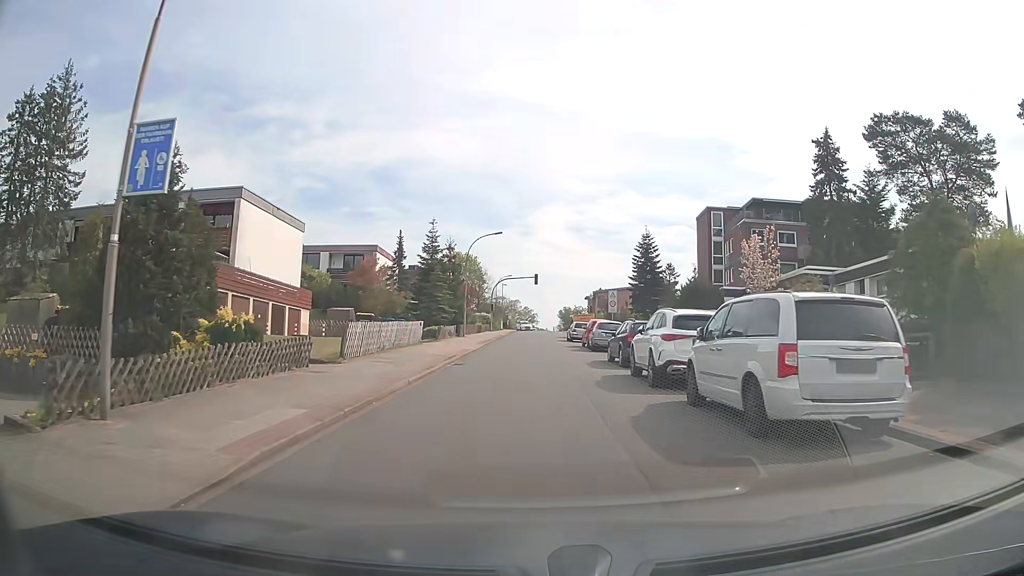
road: unclassified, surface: asphalt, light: Day
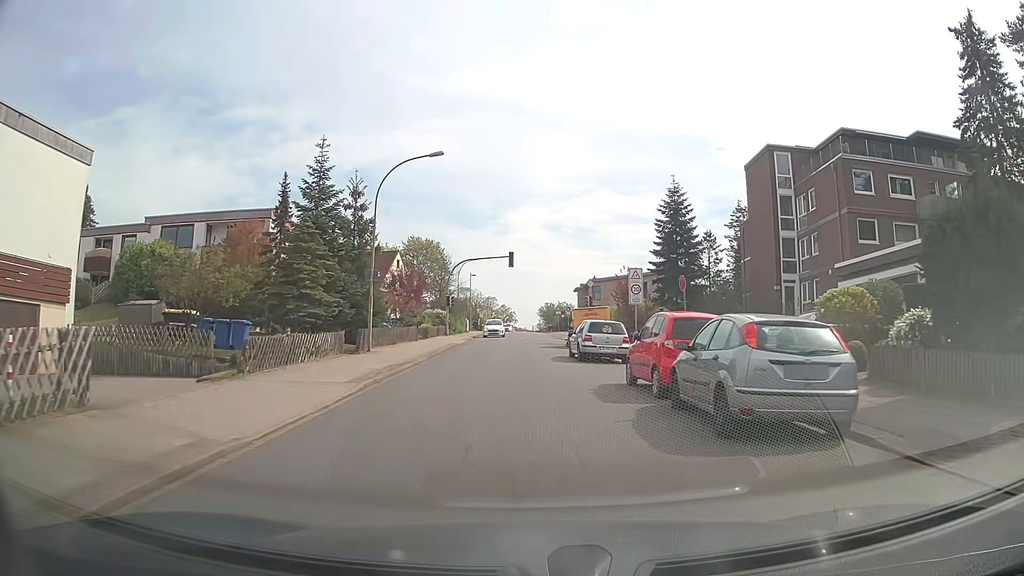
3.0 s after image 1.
(+0.4, +24.2) m; +2°
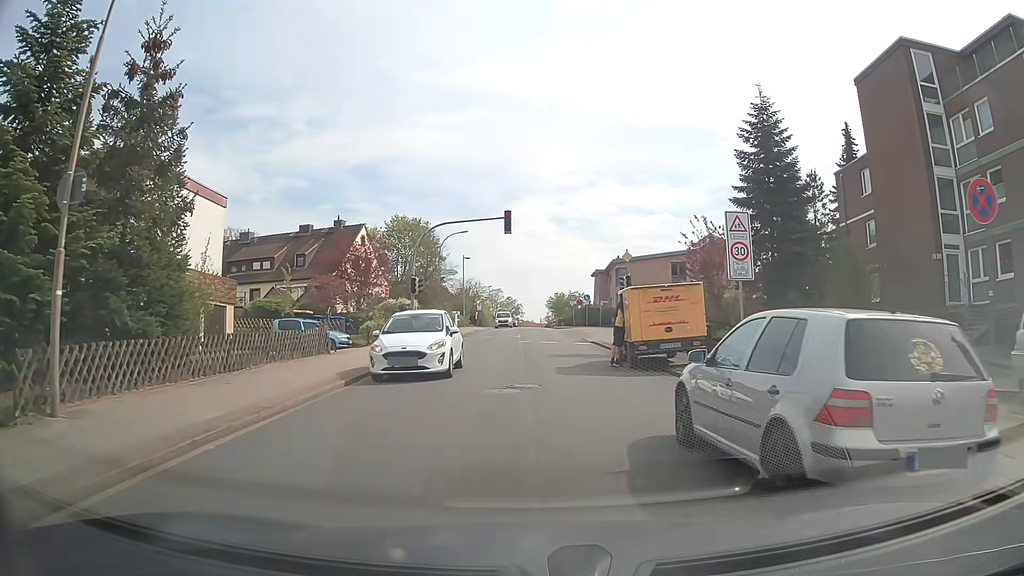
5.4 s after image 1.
(-0.1, +17.9) m; -1°
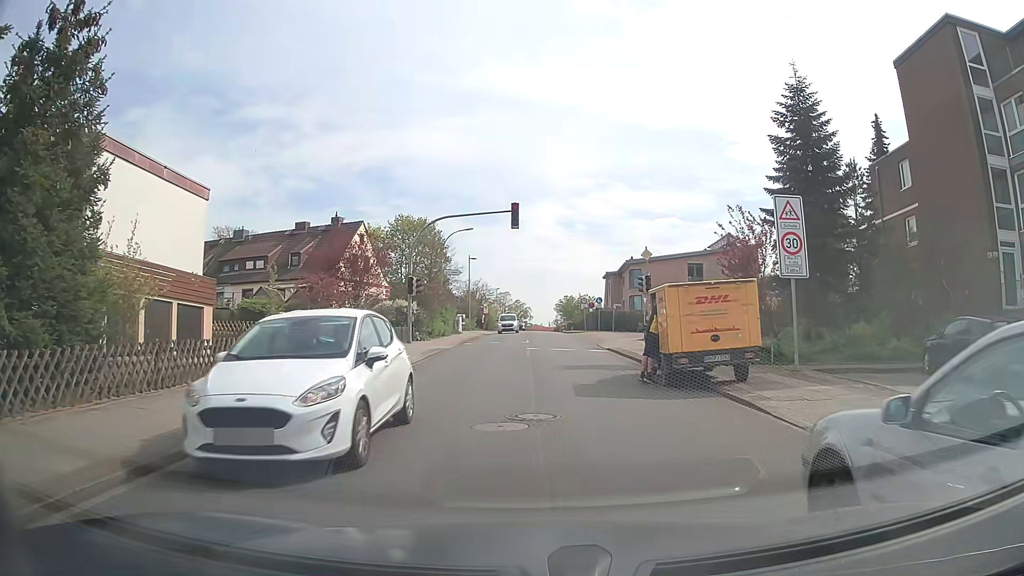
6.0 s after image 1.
(0.0, +3.3) m; -1°
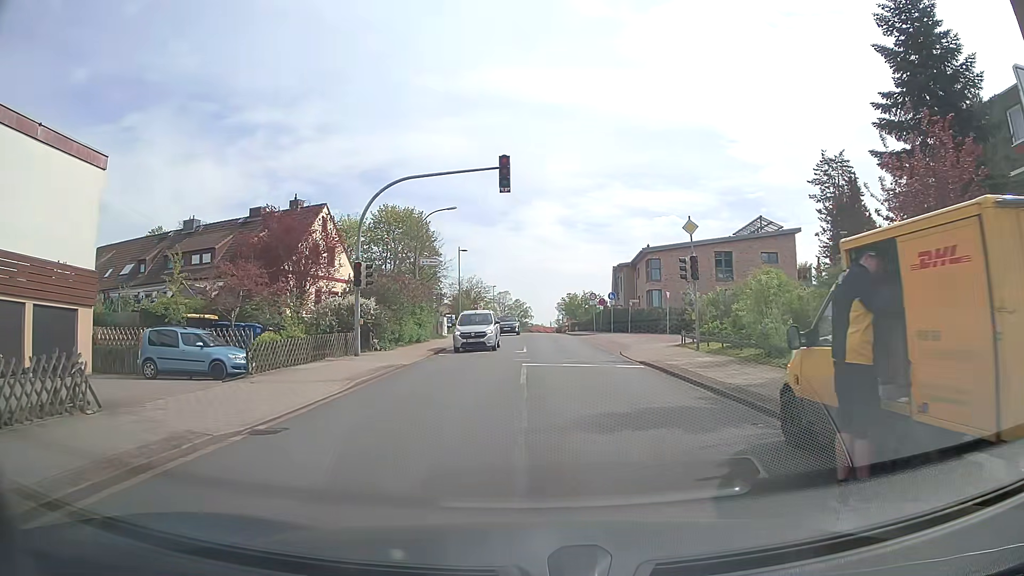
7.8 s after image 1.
(+0.1, +9.7) m; 0°
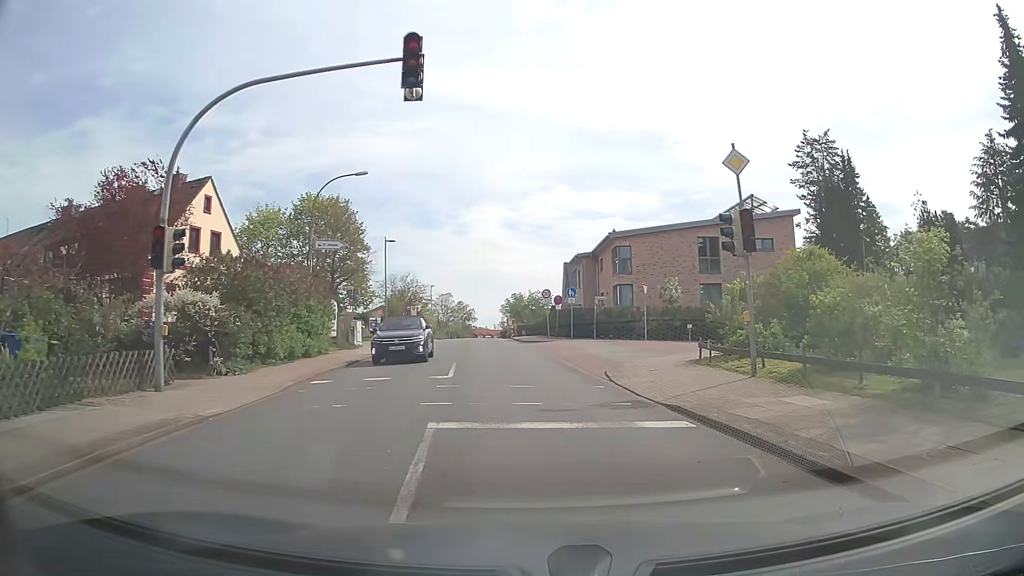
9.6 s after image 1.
(+0.2, +10.5) m; +5°
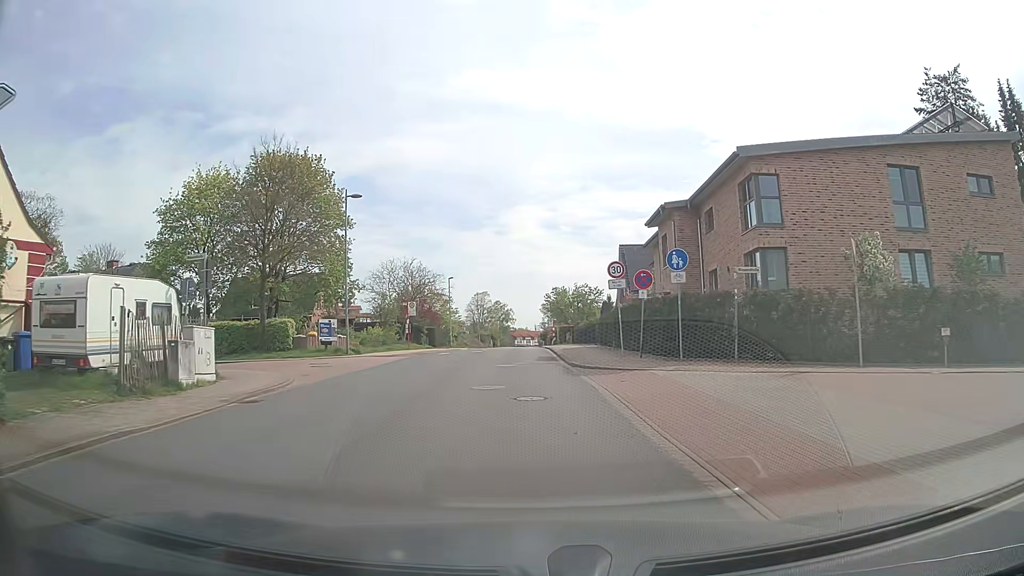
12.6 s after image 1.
(-0.5, +21.2) m; -4°
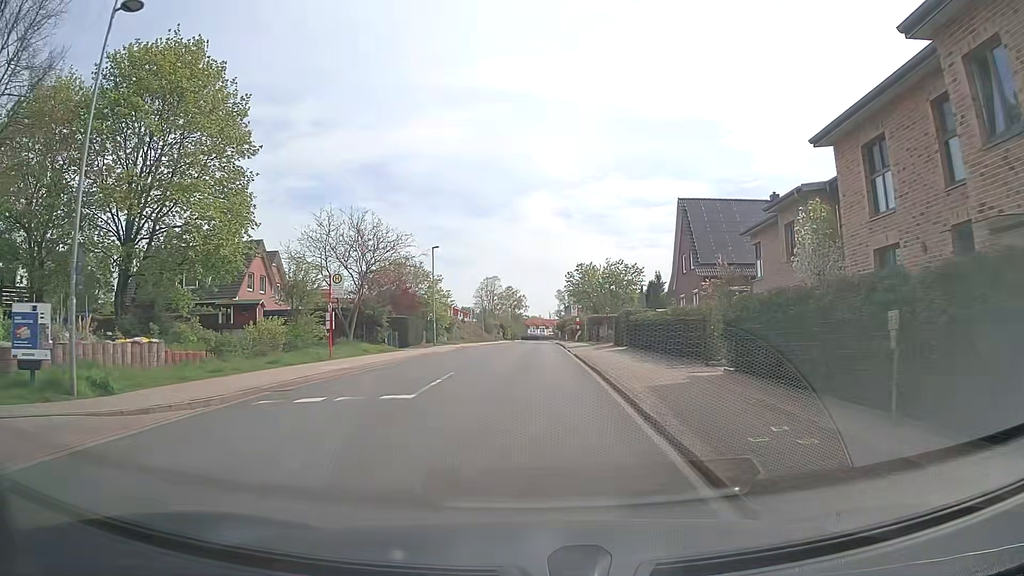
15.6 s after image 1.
(-0.3, +22.0) m; -1°
(0, +10) (0, +20) (0, +30) (0, +40) (0, +50) (0, +60) (+1, +70) (+1, +80) (+1, +90) (+1, +100) m
